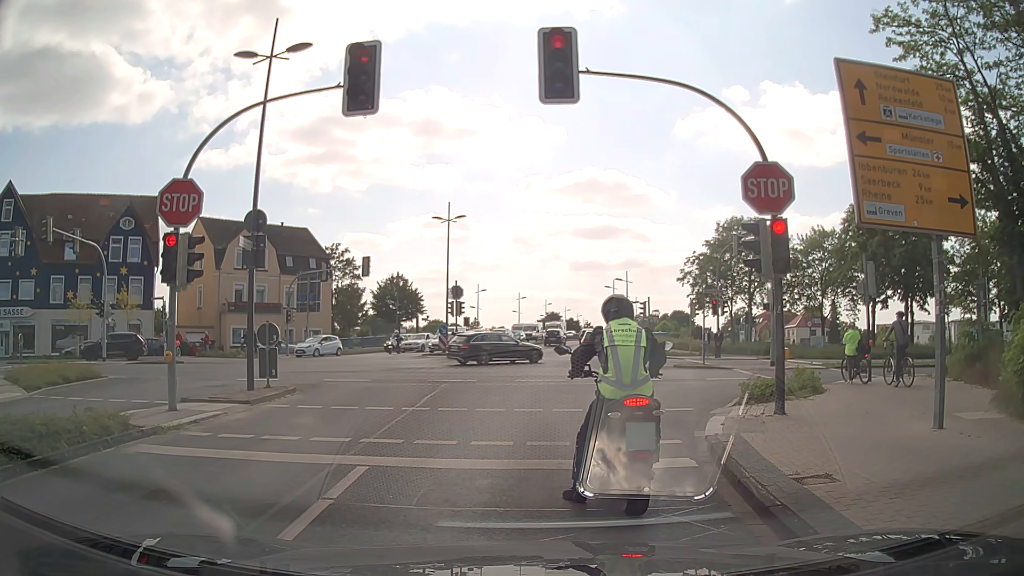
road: residential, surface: asphalt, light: Day
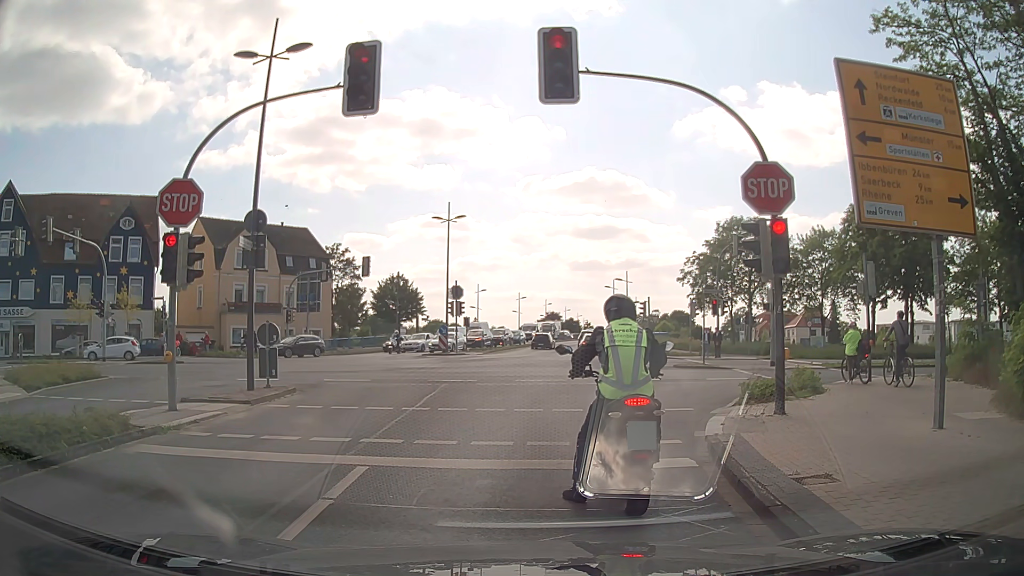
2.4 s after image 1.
(0.0, 0.0) m; 0°
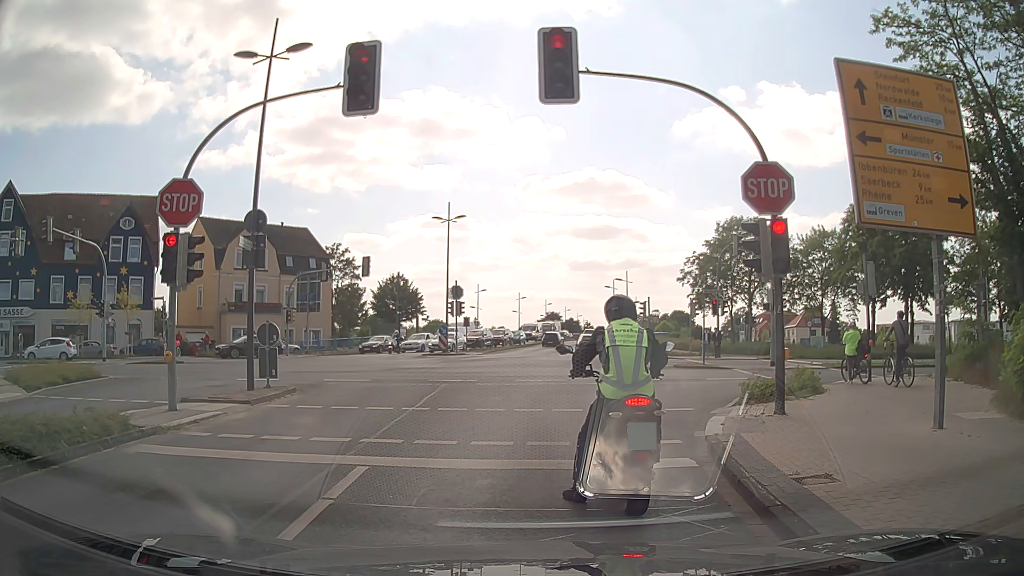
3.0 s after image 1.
(0.0, 0.0) m; 0°
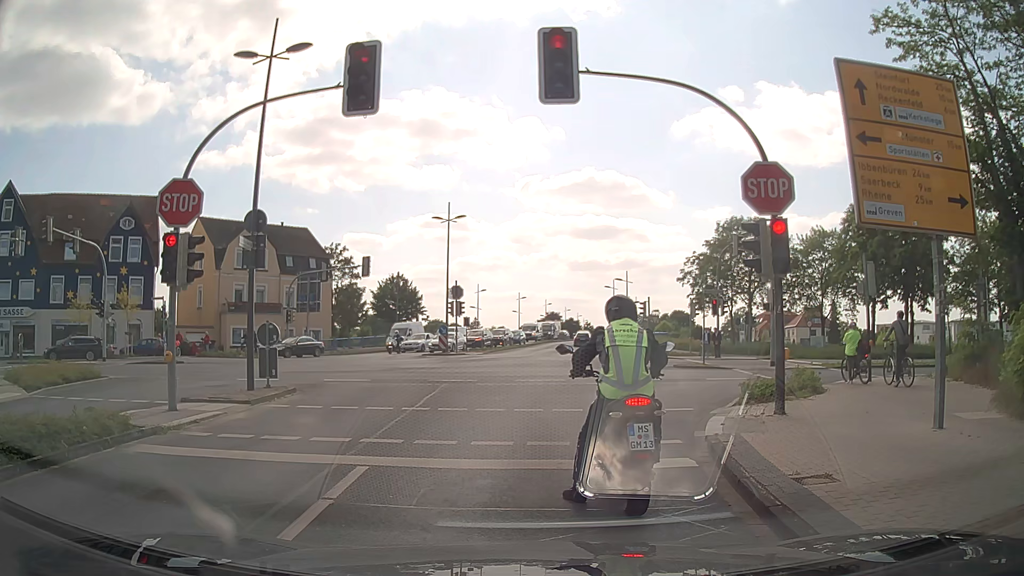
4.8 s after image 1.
(0.0, 0.0) m; 0°
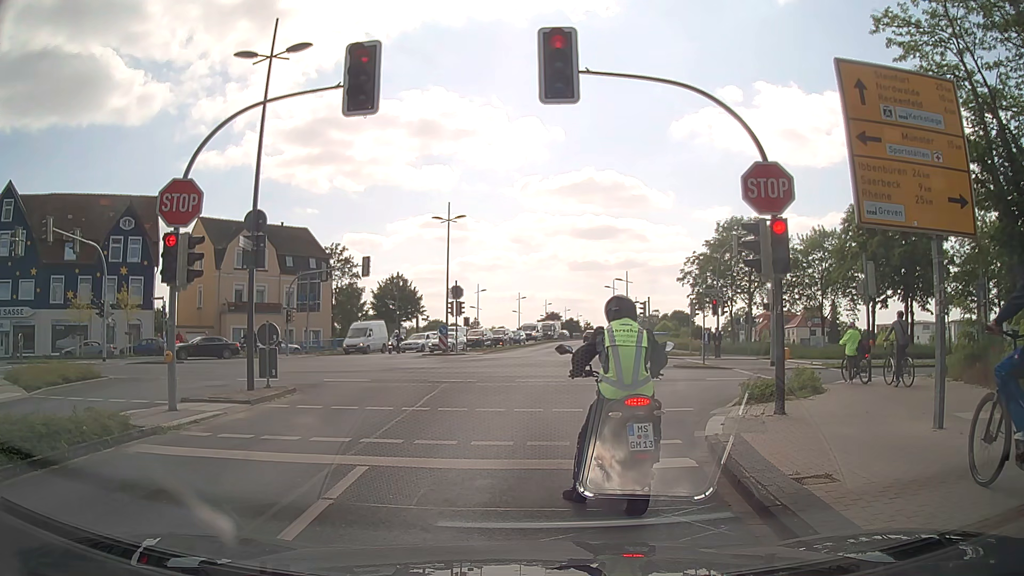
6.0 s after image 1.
(0.0, 0.0) m; 0°
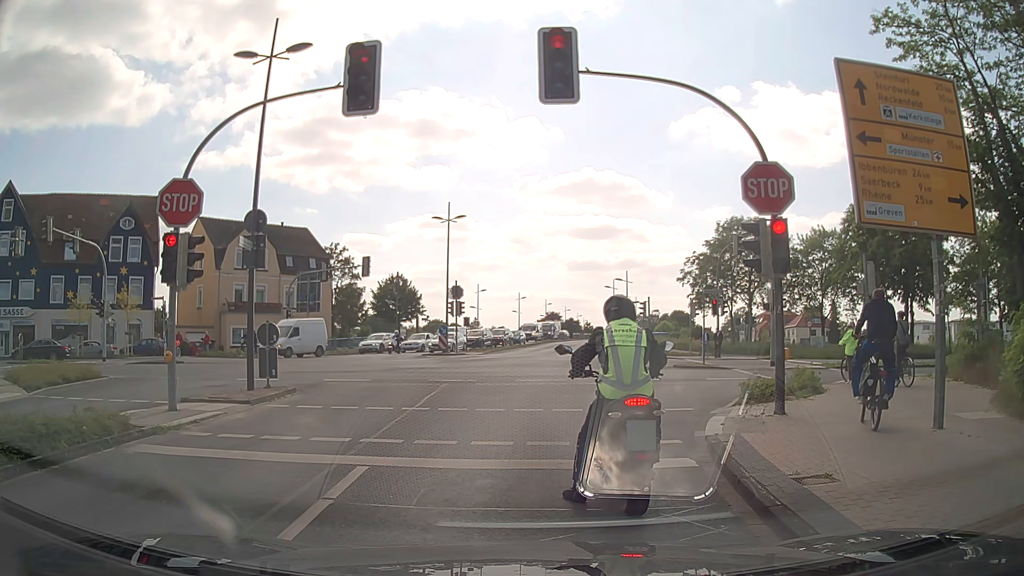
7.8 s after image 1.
(0.0, 0.0) m; 0°
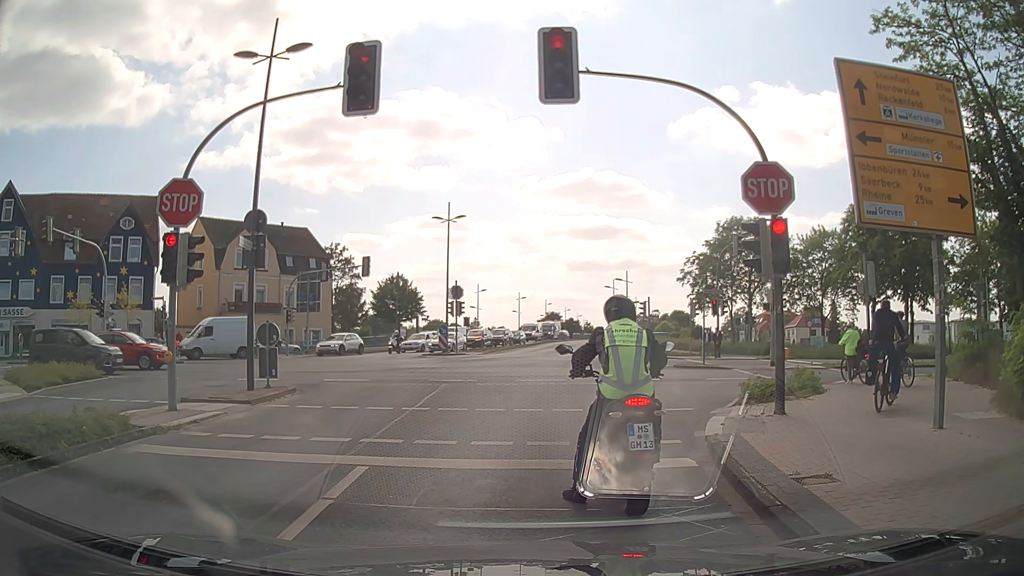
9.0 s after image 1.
(0.0, 0.0) m; 0°
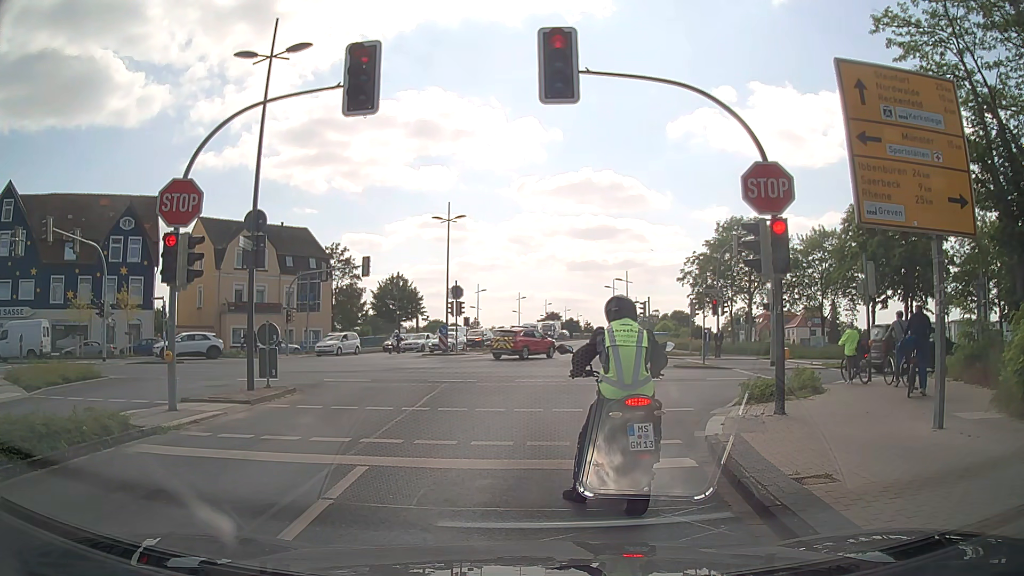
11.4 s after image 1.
(0.0, 0.0) m; 0°
